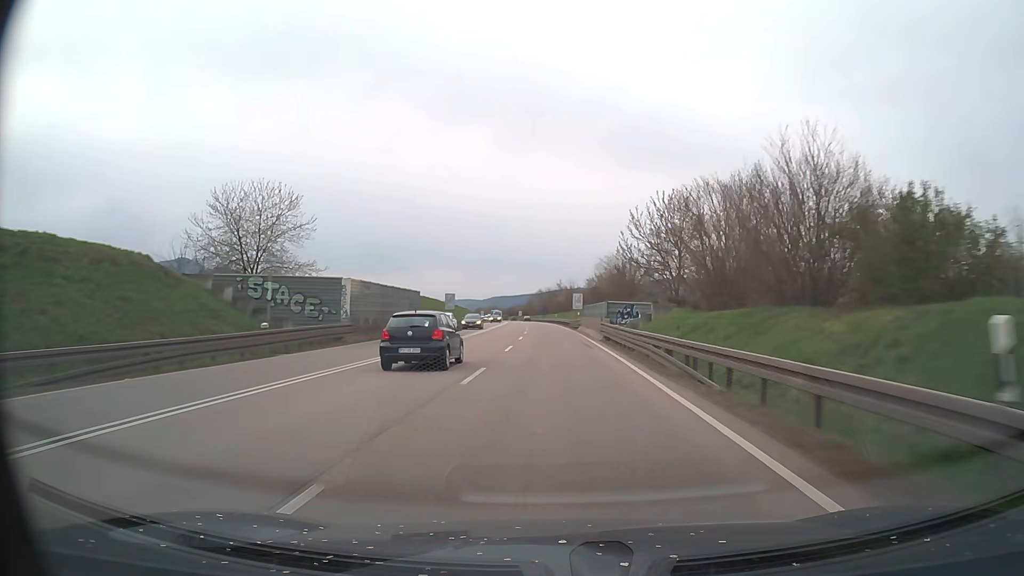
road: trunk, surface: asphalt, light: Day
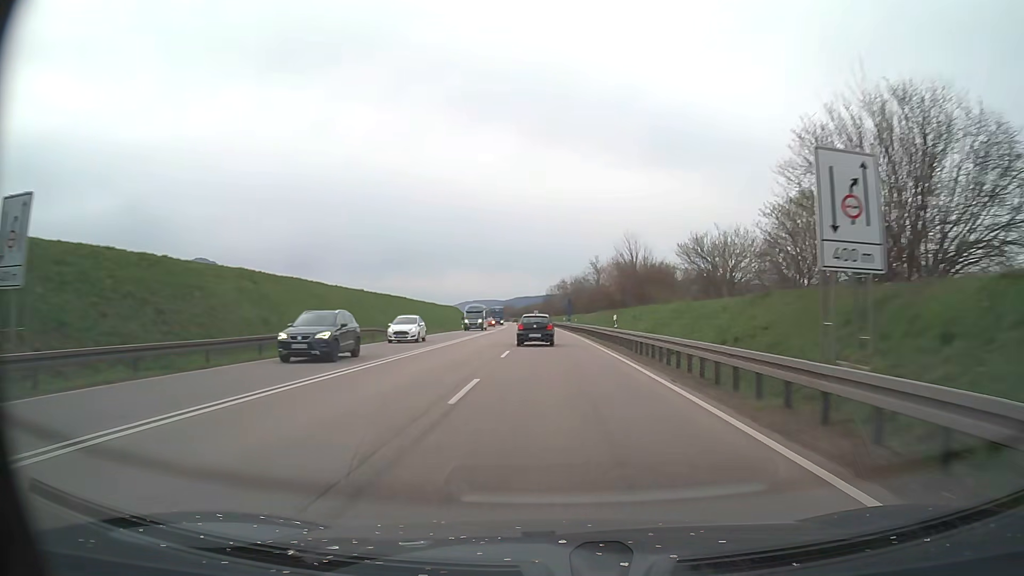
(-1.3, +75.1) m; -2°
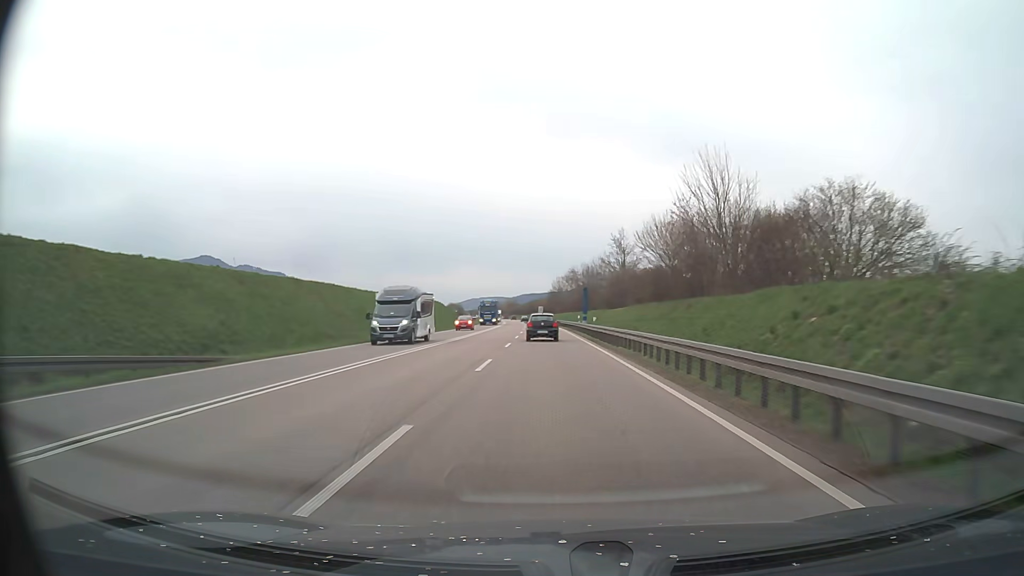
(-0.1, +30.0) m; -1°
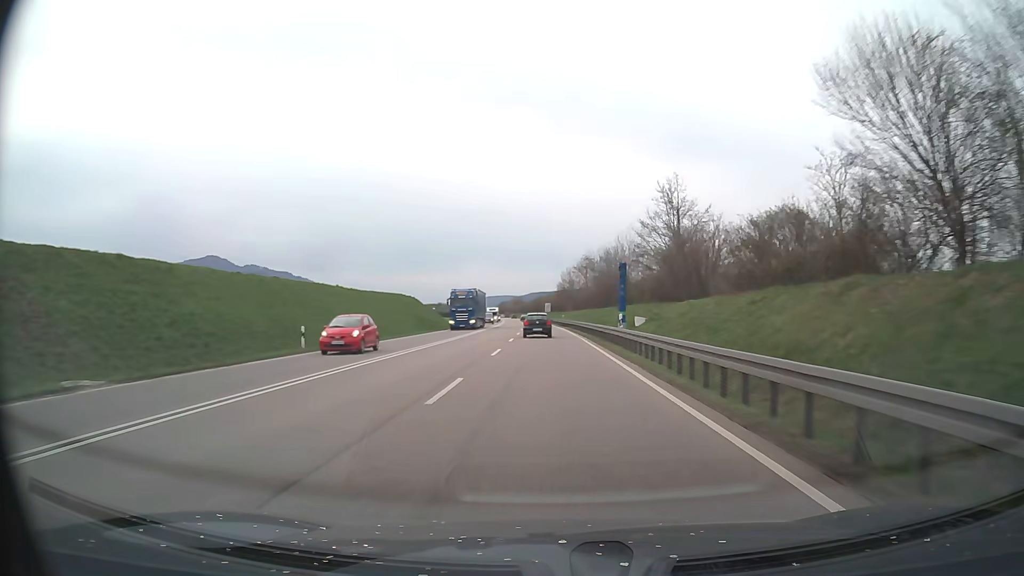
(-0.2, +30.1) m; -1°
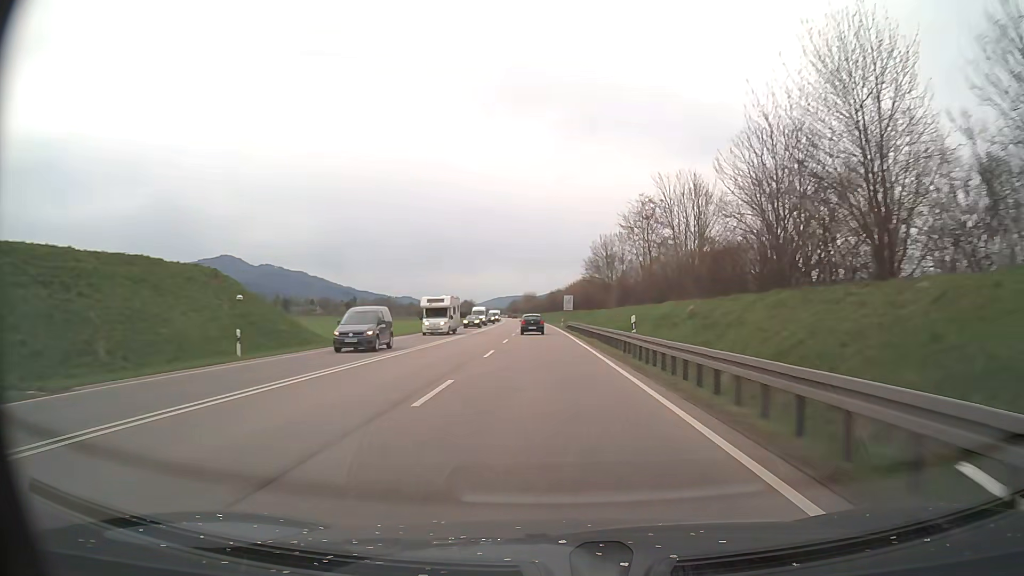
(-0.8, +60.2) m; -2°
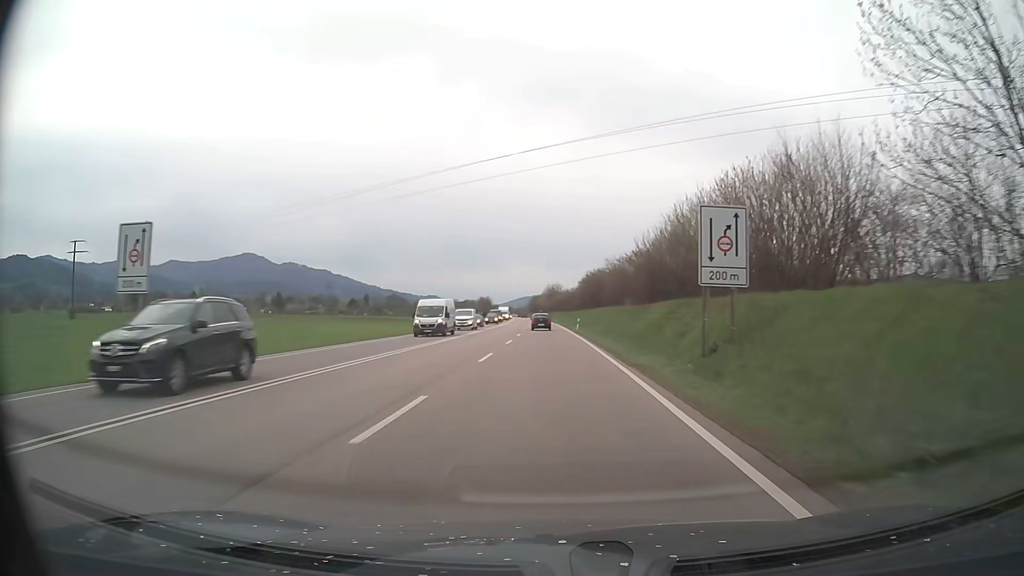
(-1.4, +75.1) m; -2°
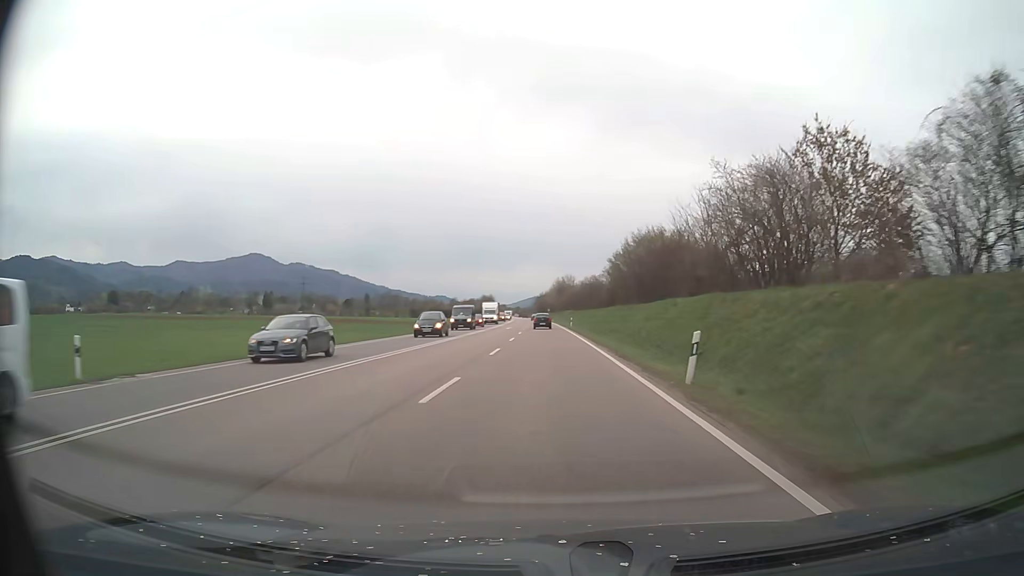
(-0.4, +44.9) m; -1°
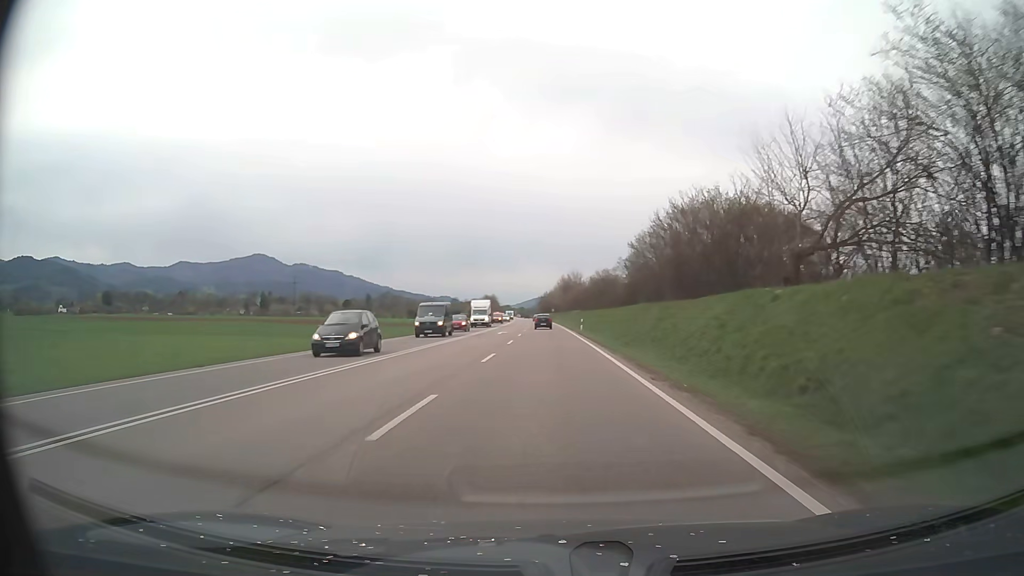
(-0.1, +15.0) m; 0°
(0, +10) (0, +20) (0, +30) (-1, +40) (-1, +50) (-1, +60) (-1, +70) (-2, +80) (-2, +90) (-2, +100) m
